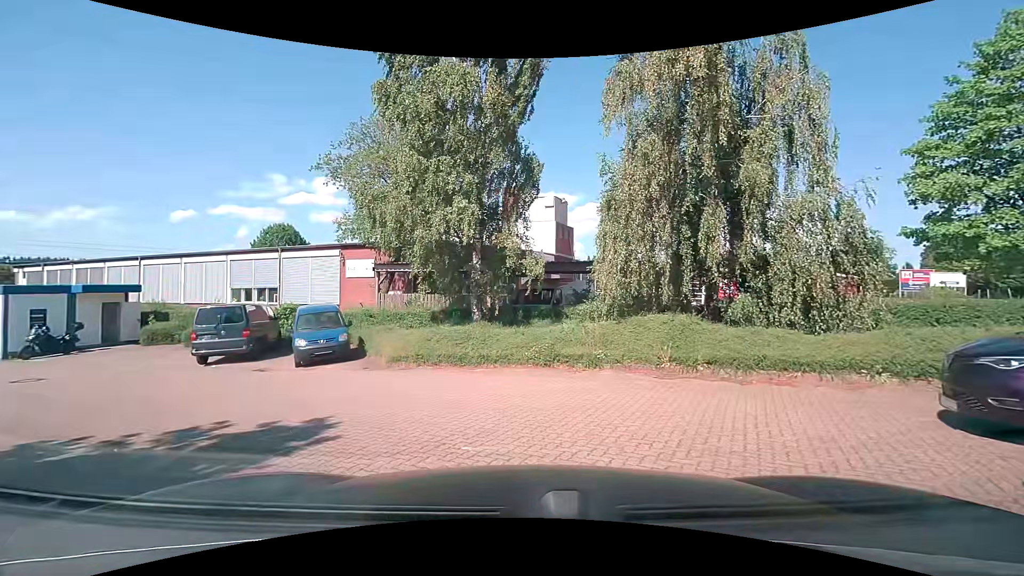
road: service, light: Day
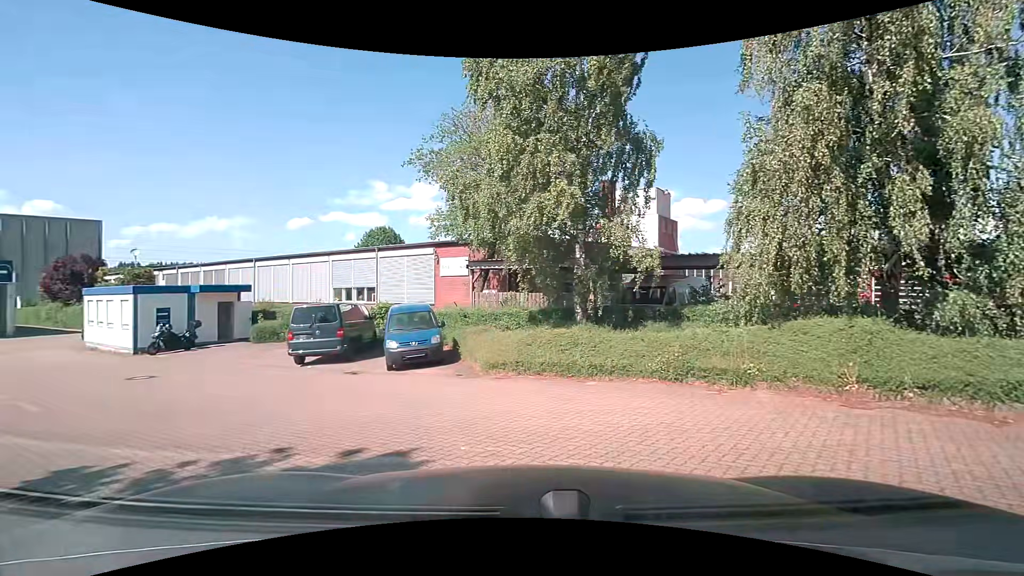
(-0.2, +1.8) m; -11°
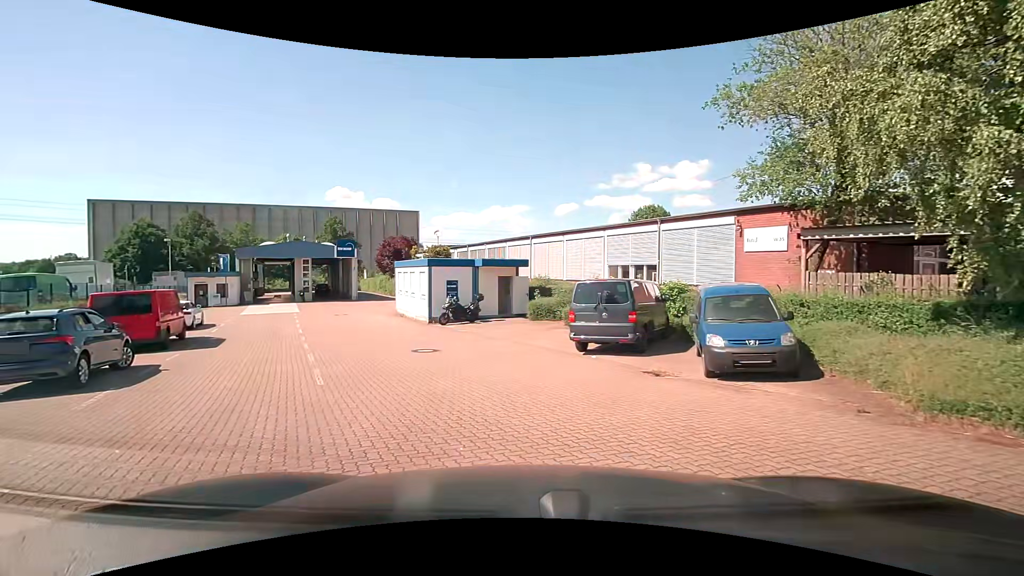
(-1.0, +4.0) m; -33°
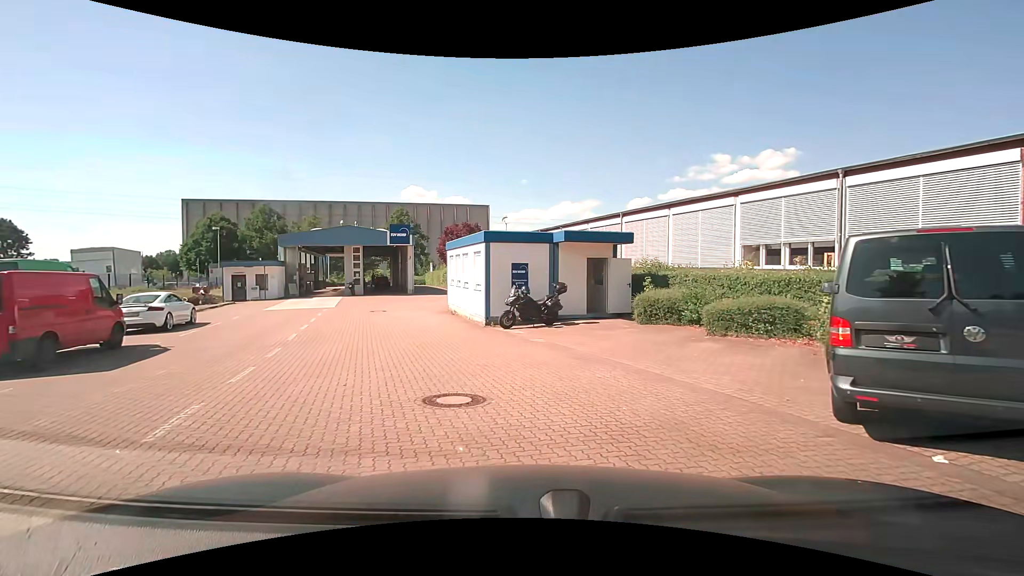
(-0.5, +8.3) m; -6°
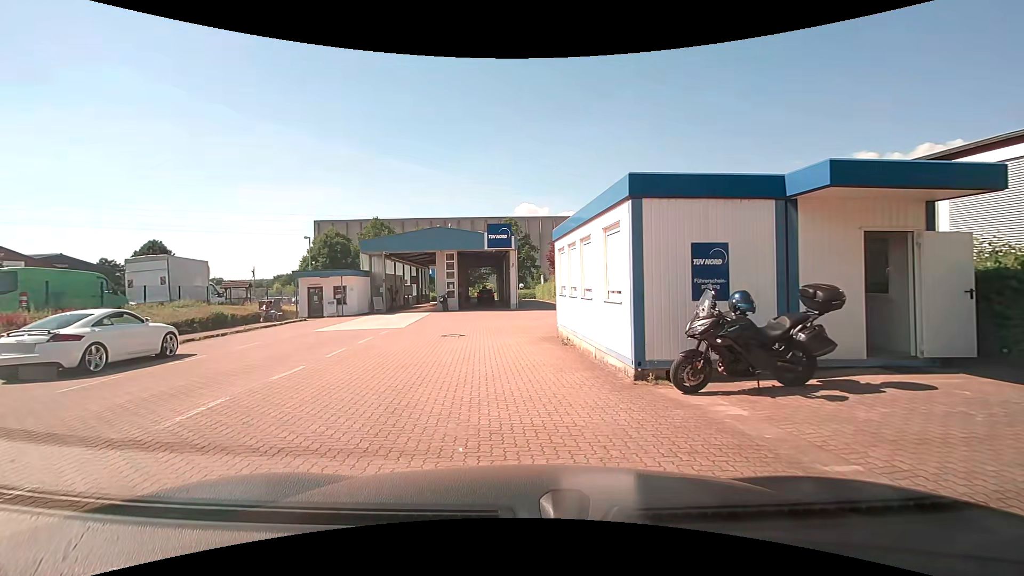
(-0.8, +8.9) m; -14°
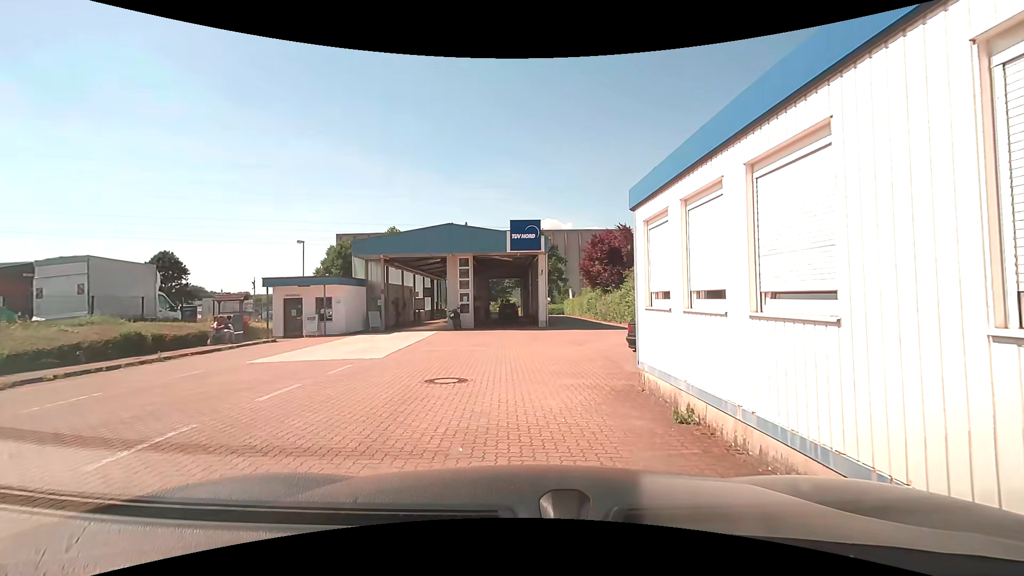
(-0.3, +7.1) m; -2°
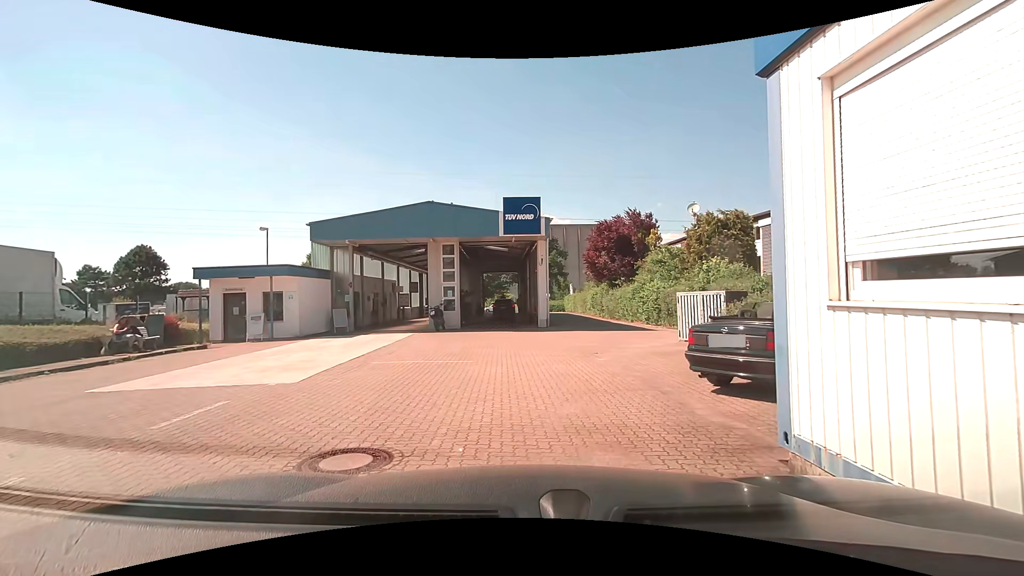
(0.0, +4.7) m; -2°
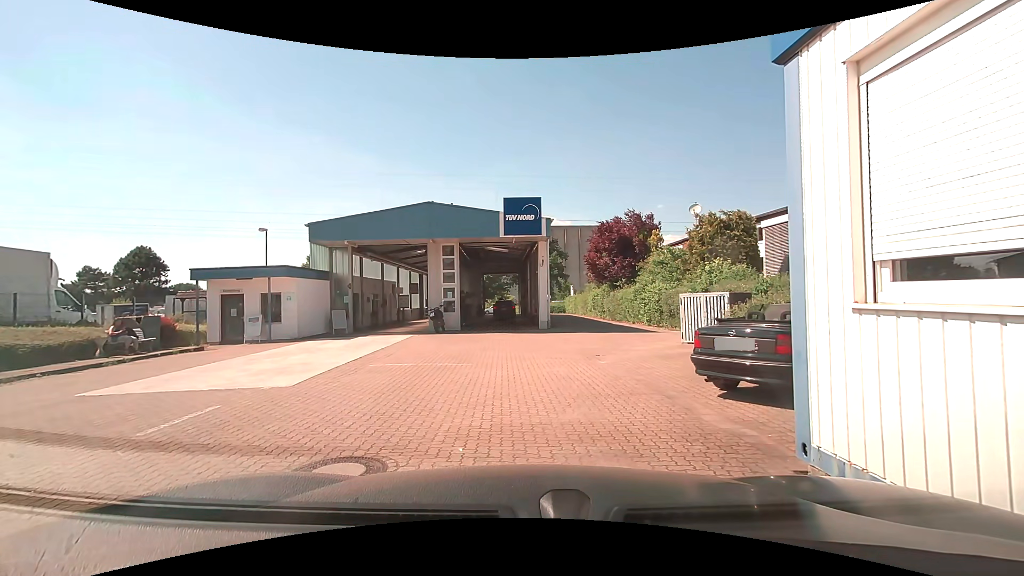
(0.0, +0.3) m; 0°
